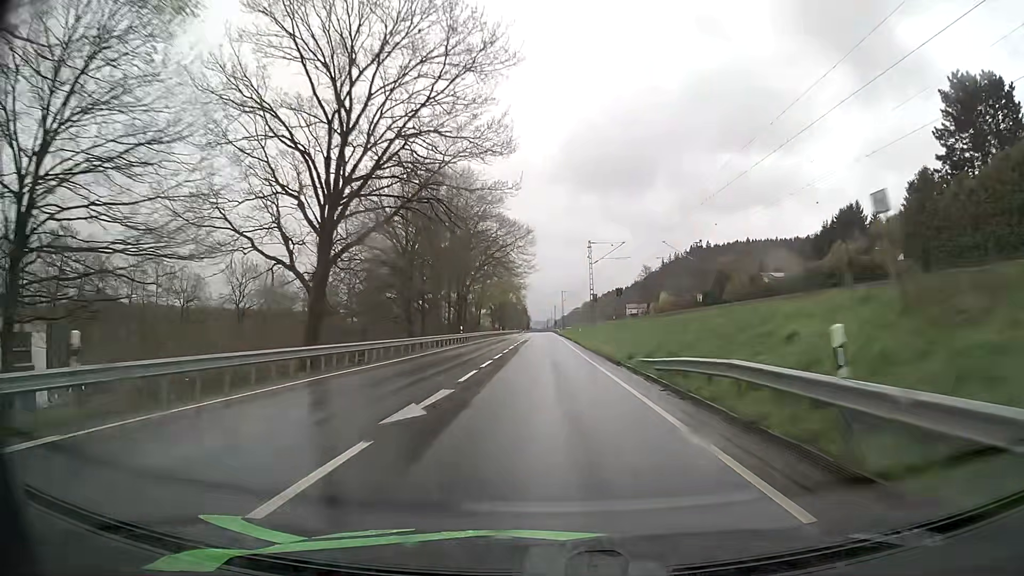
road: primary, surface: asphalt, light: Day
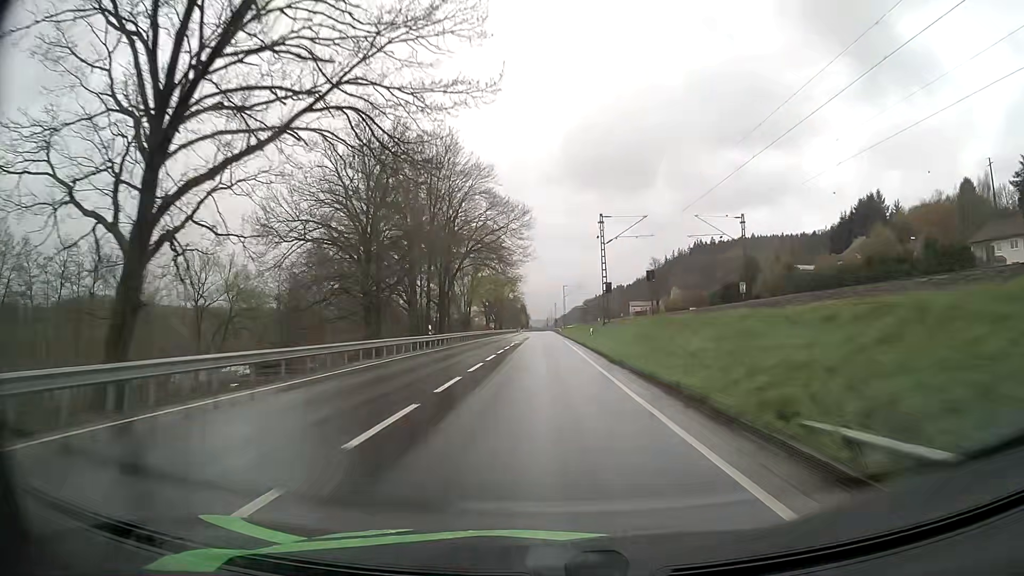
(-0.1, +15.3) m; 0°
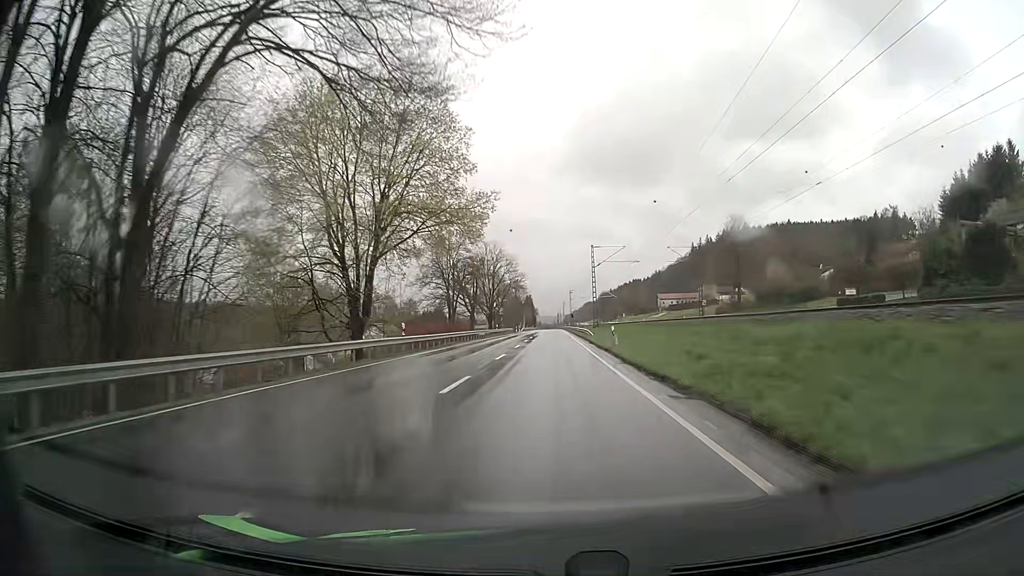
(-0.5, +62.9) m; -1°
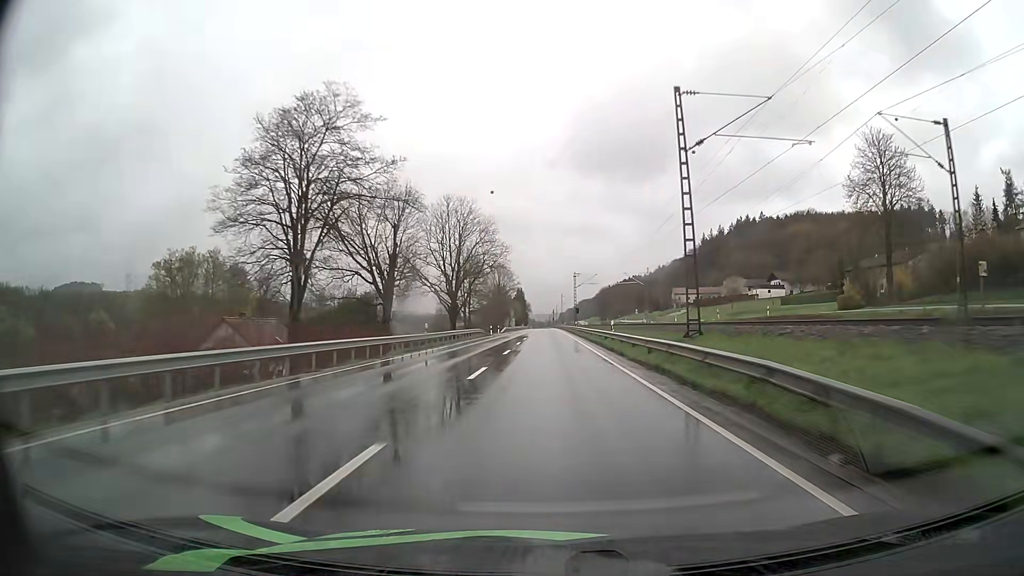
(-0.2, +46.6) m; 0°
(0, +10) (0, +20) (0, +30) (0, +40) (0, +50) (0, +60) (0, +70) (0, +80) (0, +90) (0, +100) m
